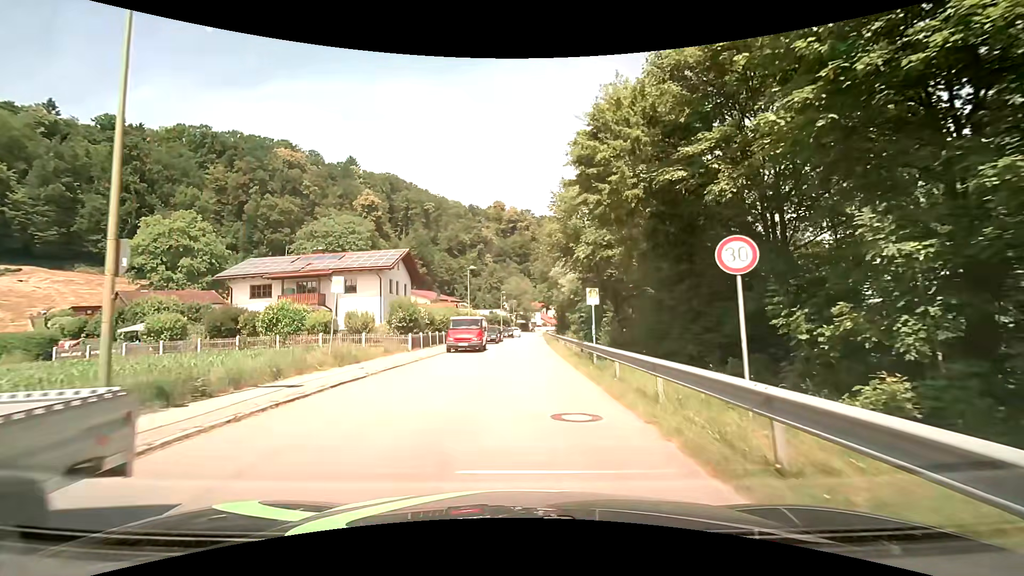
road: residential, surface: asphalt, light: Day
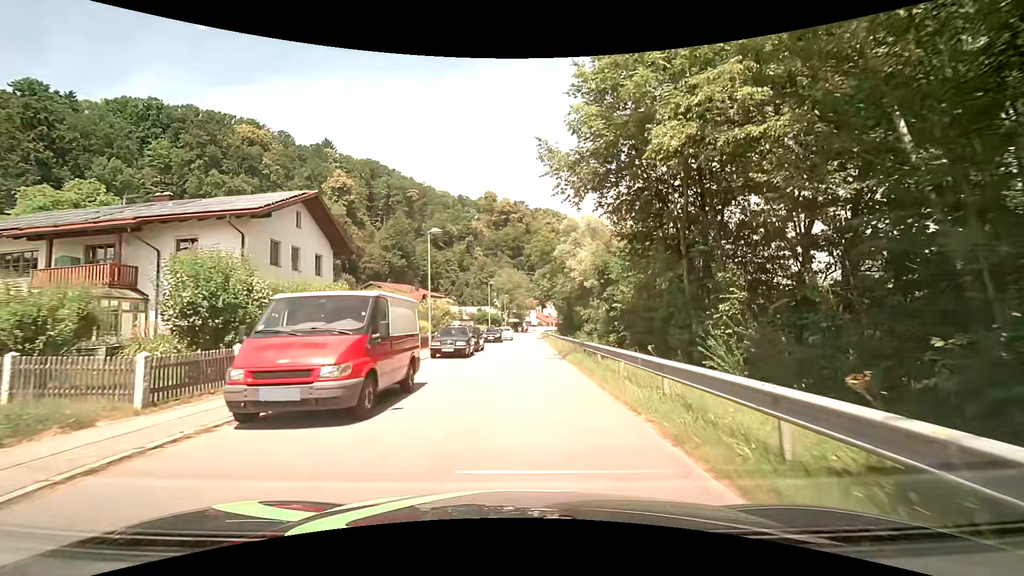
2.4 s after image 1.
(+0.1, +20.0) m; +1°
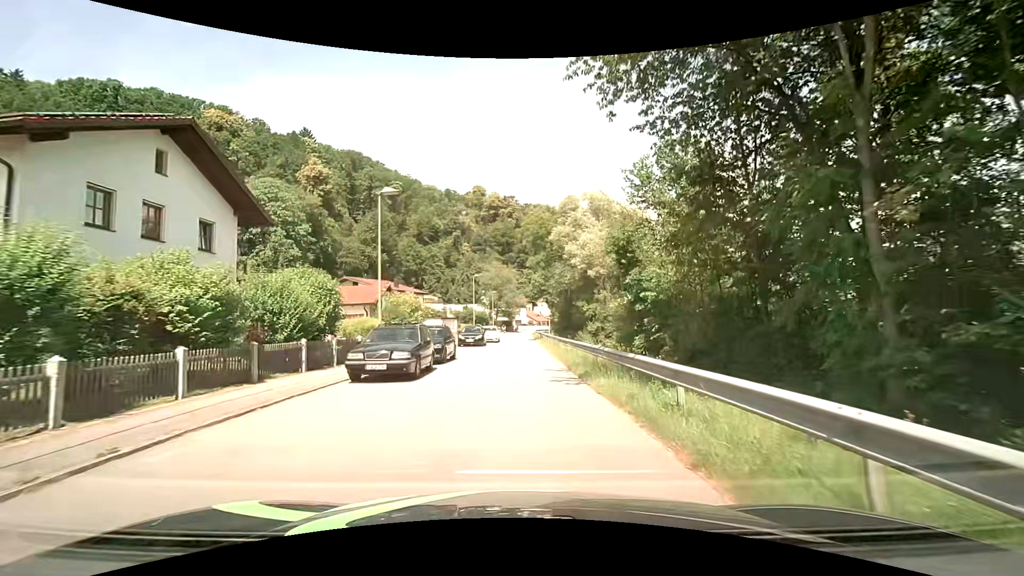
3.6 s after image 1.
(+0.1, +9.4) m; +2°
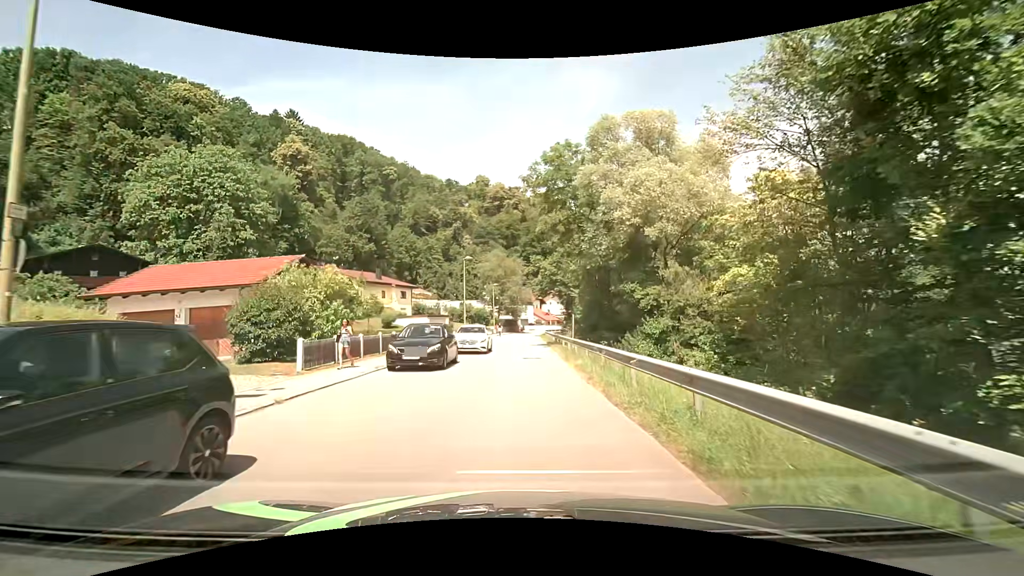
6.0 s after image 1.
(-0.2, +16.8) m; -3°
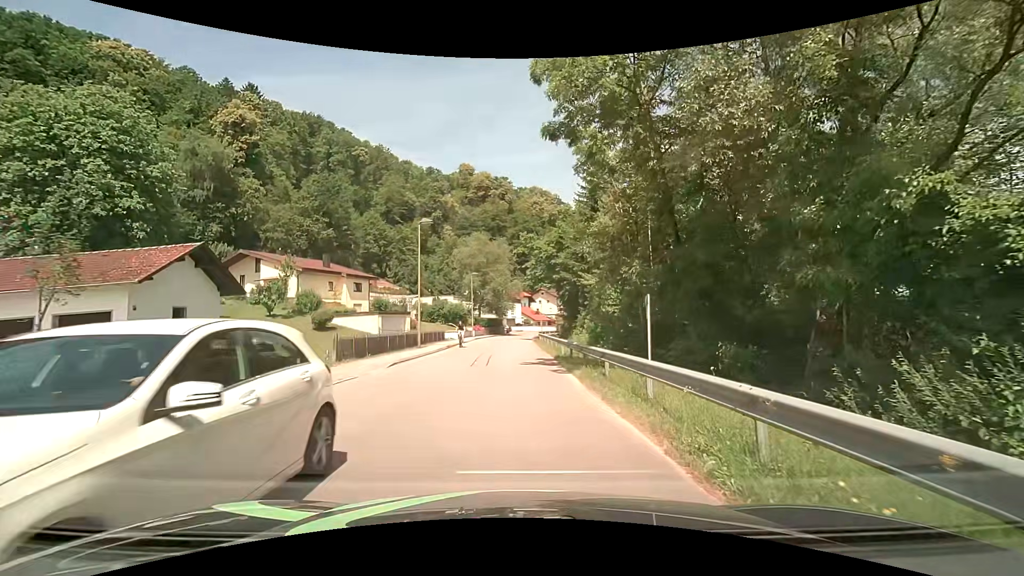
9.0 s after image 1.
(+0.4, +17.7) m; +2°
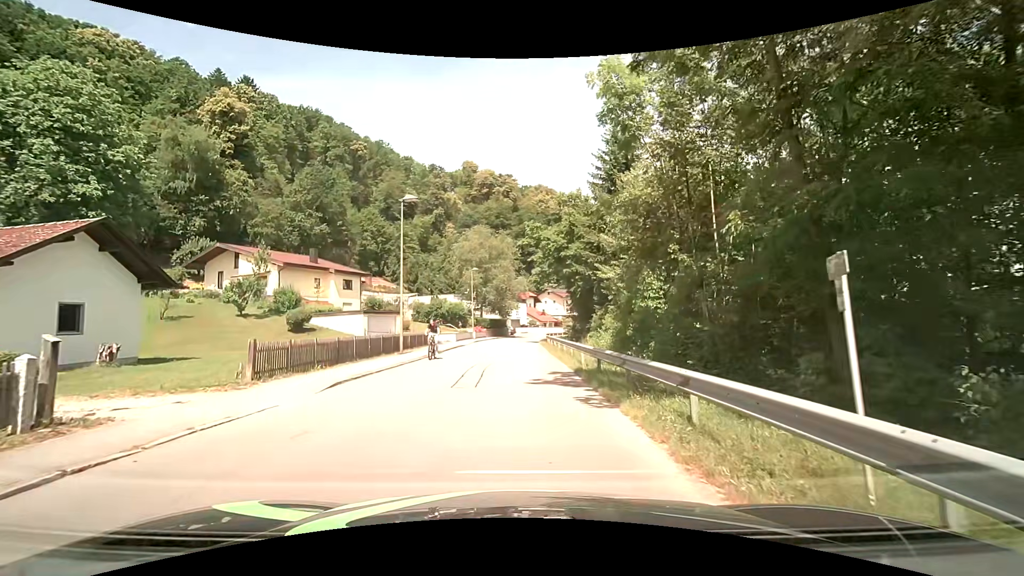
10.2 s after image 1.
(0.0, +6.1) m; -1°
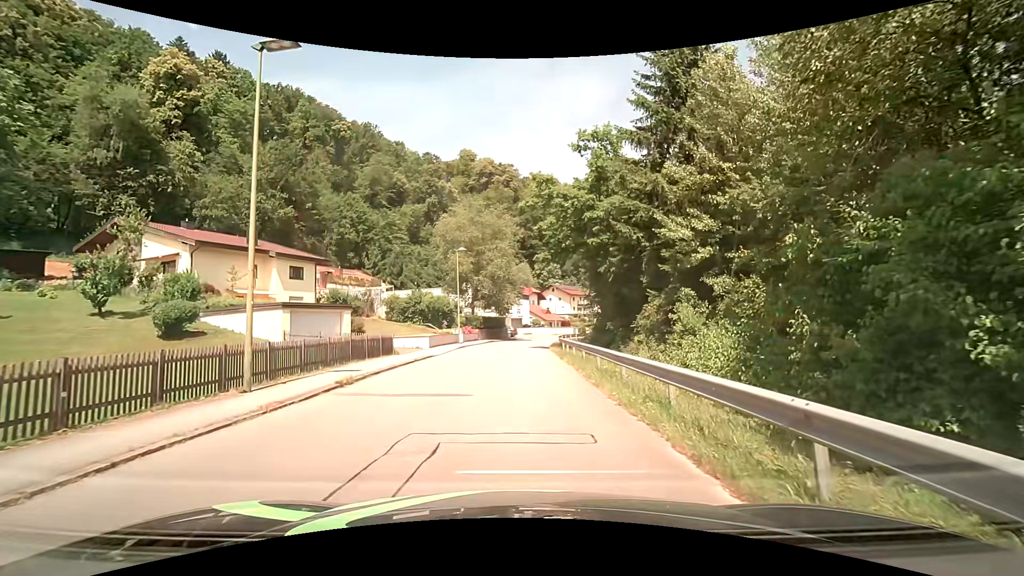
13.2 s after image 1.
(+0.2, +14.8) m; 0°
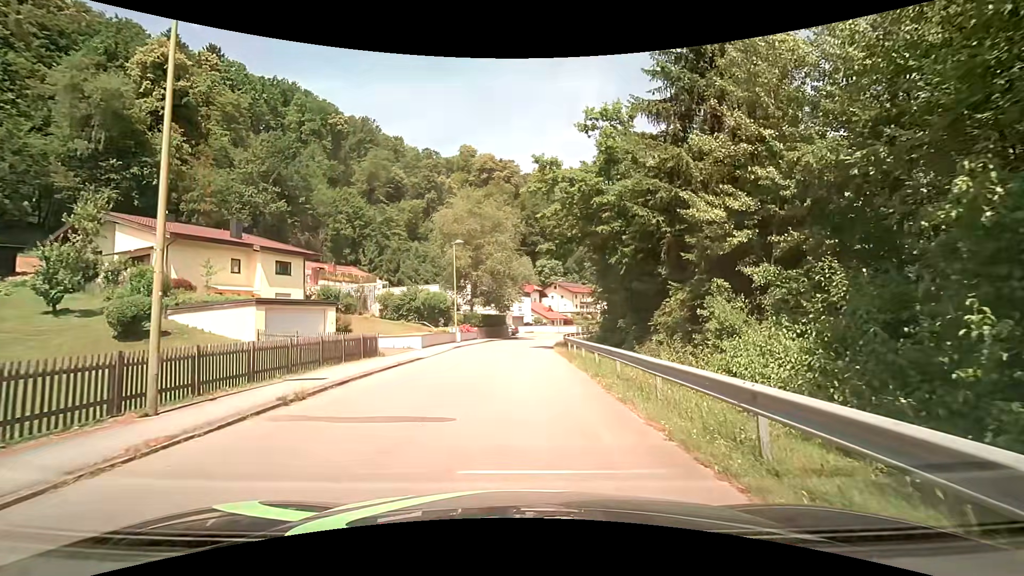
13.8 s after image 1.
(0.0, +2.9) m; -1°
(0, +10) (0, +20) (+1, +30) (+2, +40) (+3, +50) (+6, +59) (+10, +69) (+15, +78) (+20, +86) (+26, +94) m
